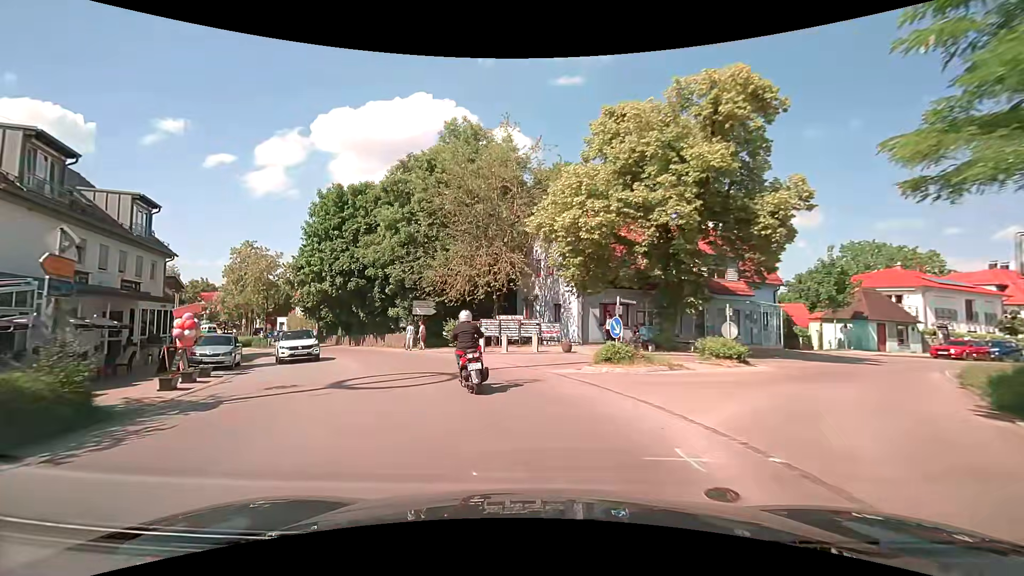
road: secondary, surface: asphalt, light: Day
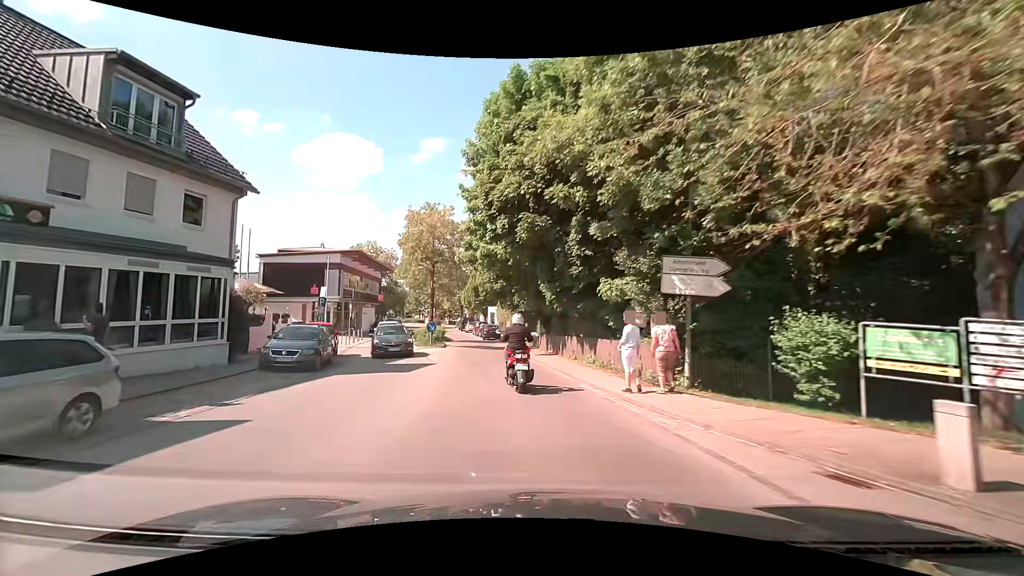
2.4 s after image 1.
(-4.3, +19.8) m; -26°
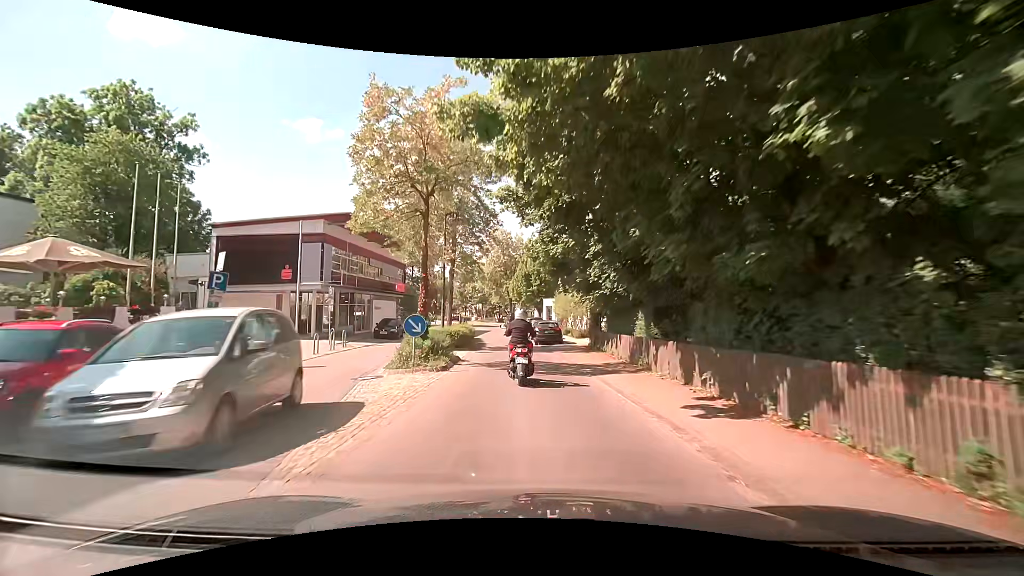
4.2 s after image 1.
(-1.0, +16.4) m; -6°
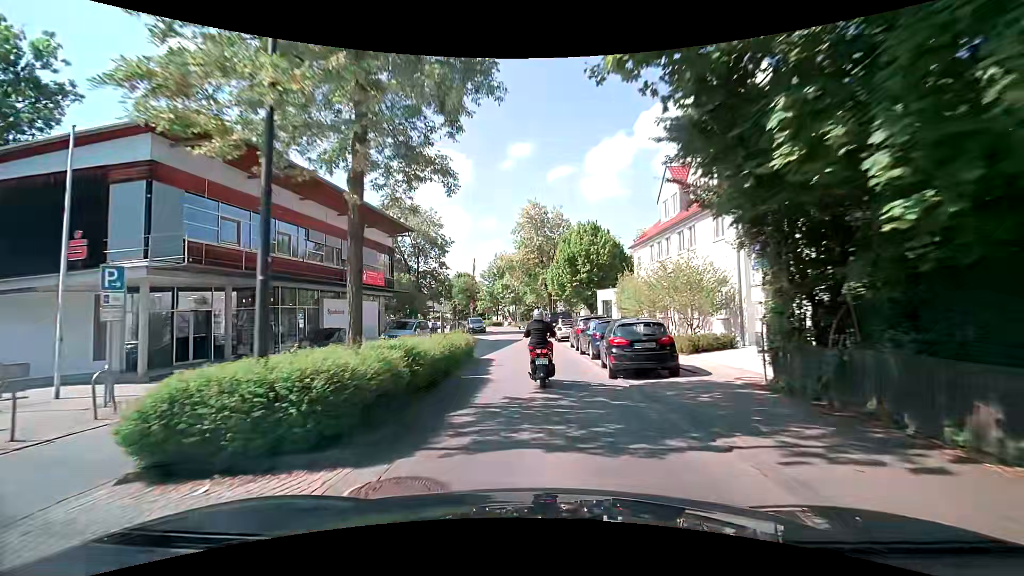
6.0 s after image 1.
(-0.6, +17.6) m; -5°
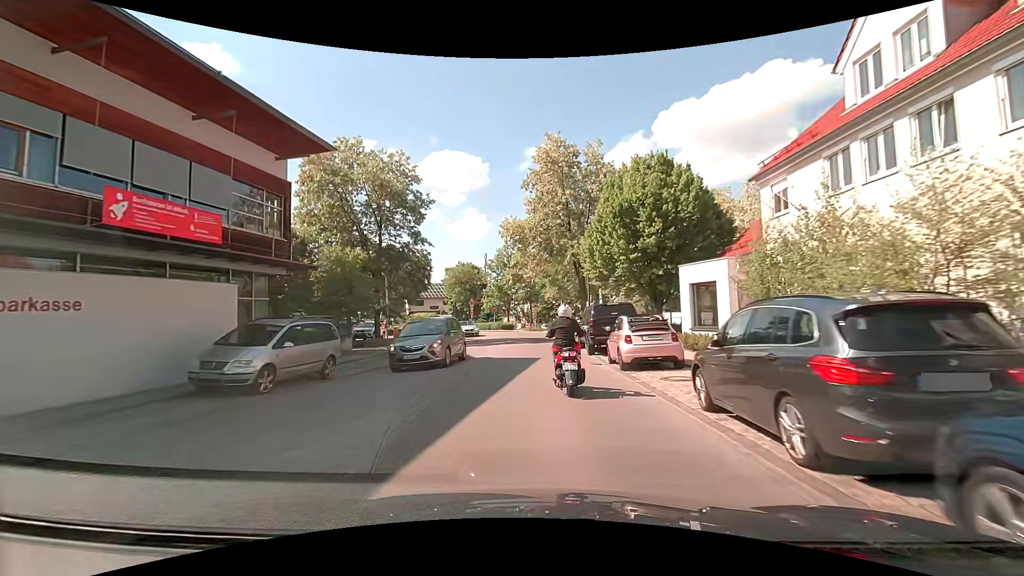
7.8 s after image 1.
(-0.4, +17.8) m; -2°
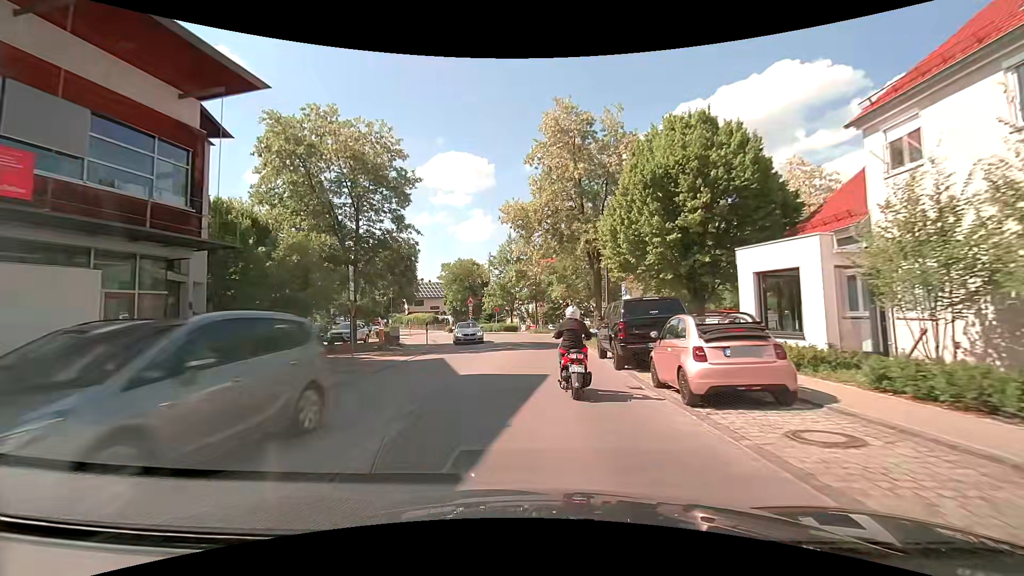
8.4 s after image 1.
(0.0, +5.4) m; -1°
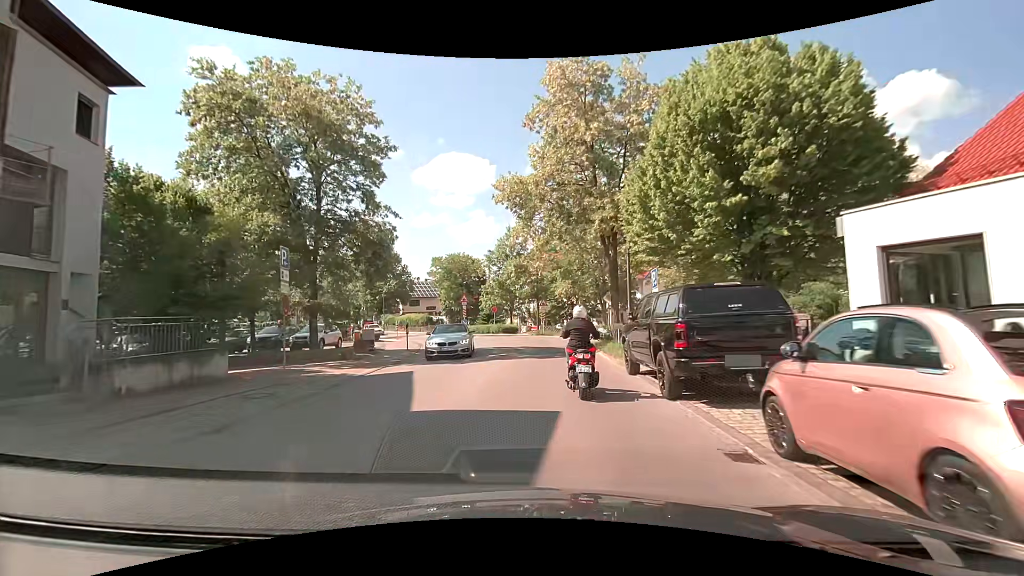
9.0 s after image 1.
(+0.1, +5.3) m; +2°
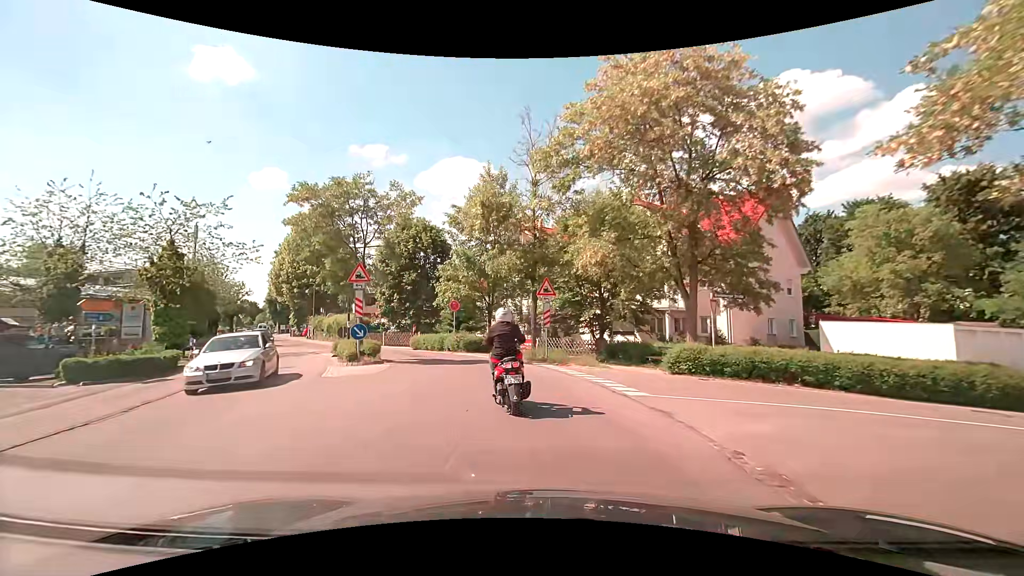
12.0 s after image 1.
(-0.2, +25.1) m; -3°
(0, +10) (-3, +20) (-7, +29) (-13, +37) (-19, +45) (-24, +53) (-30, +62) (-35, +70) (-40, +79) (-45, +87) m
